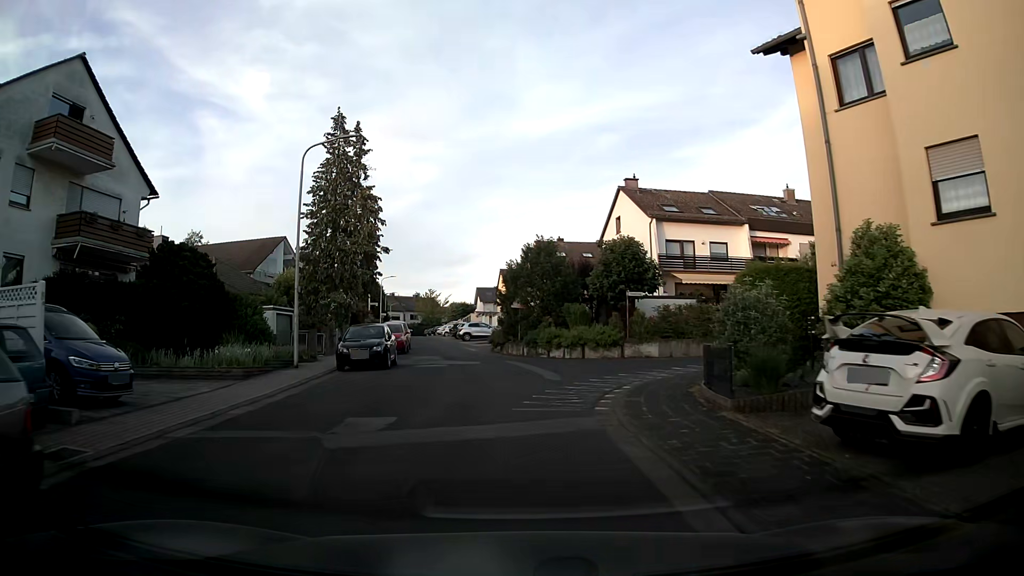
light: Day
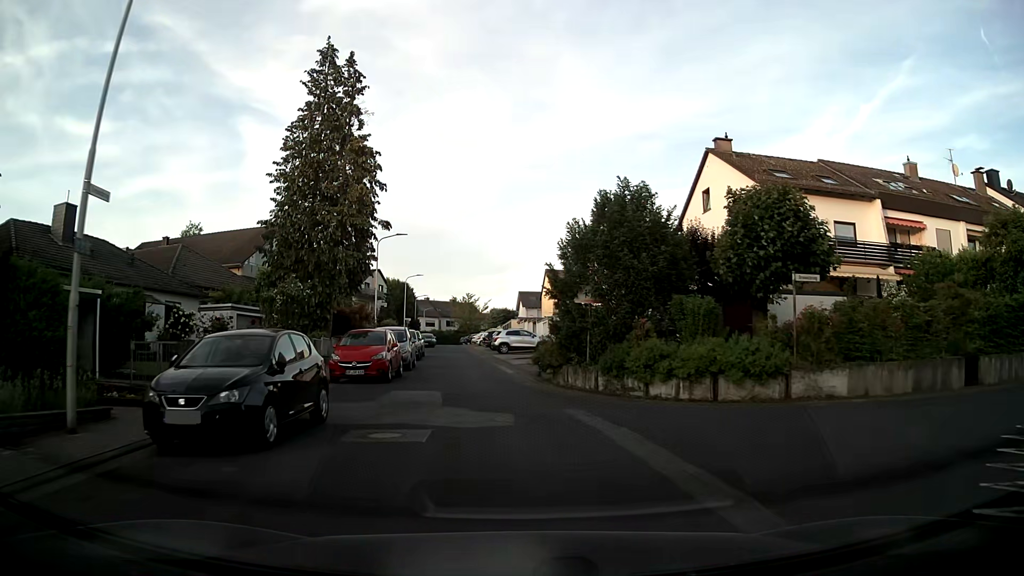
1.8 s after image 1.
(-0.2, +13.6) m; -3°
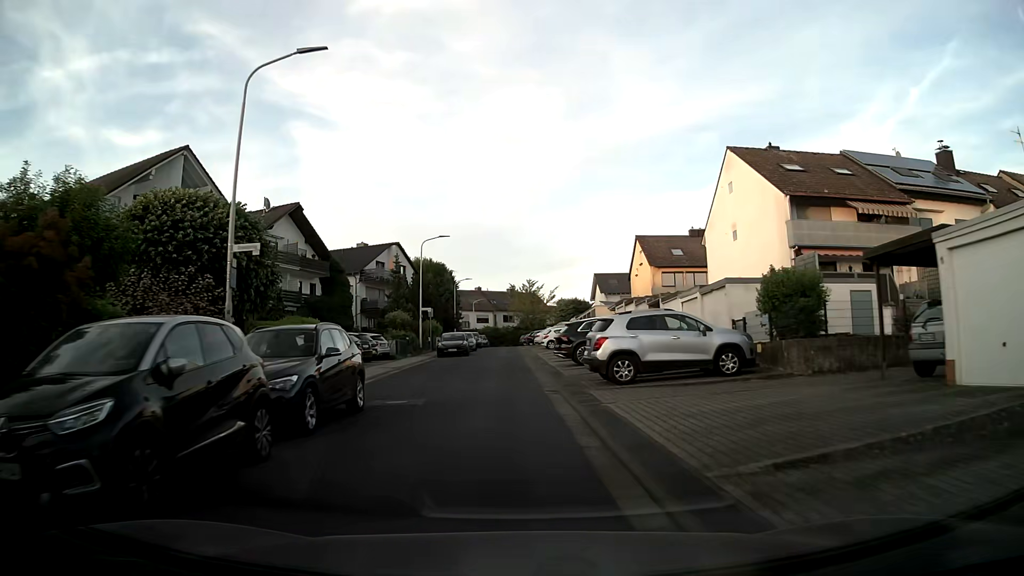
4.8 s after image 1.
(-1.5, +30.4) m; -5°
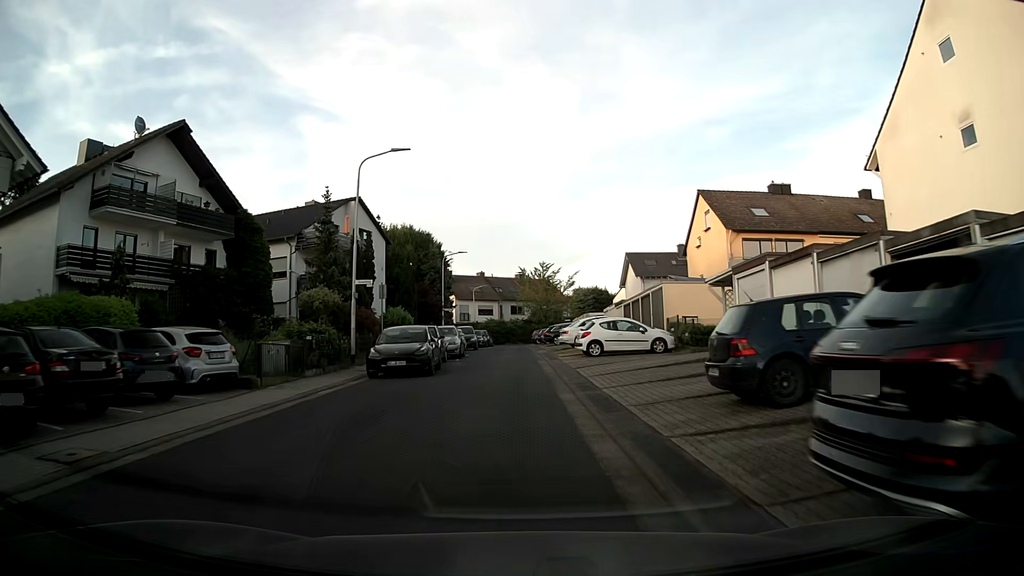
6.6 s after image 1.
(-0.5, +21.3) m; -1°
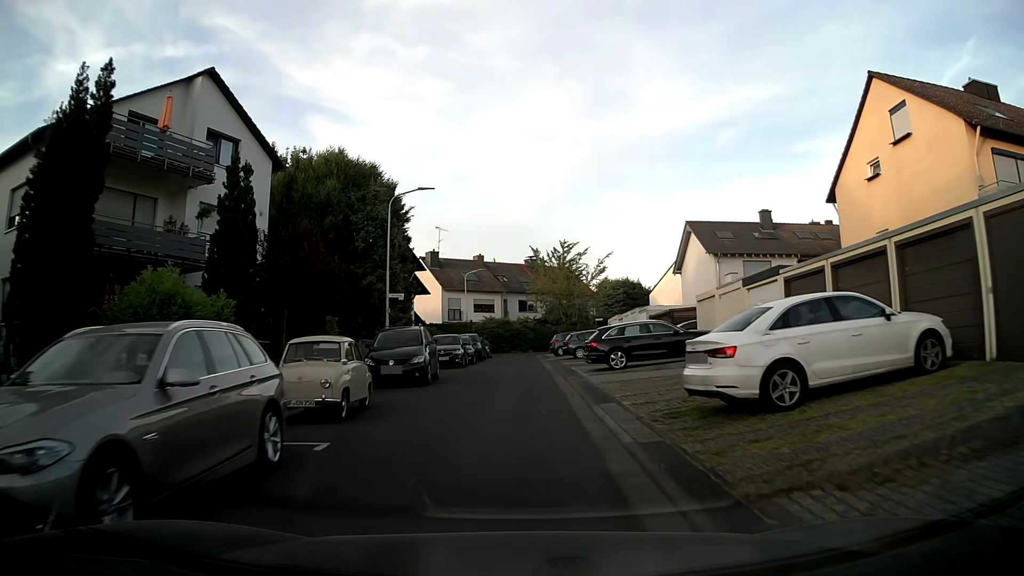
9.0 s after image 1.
(-0.1, +25.6) m; -1°
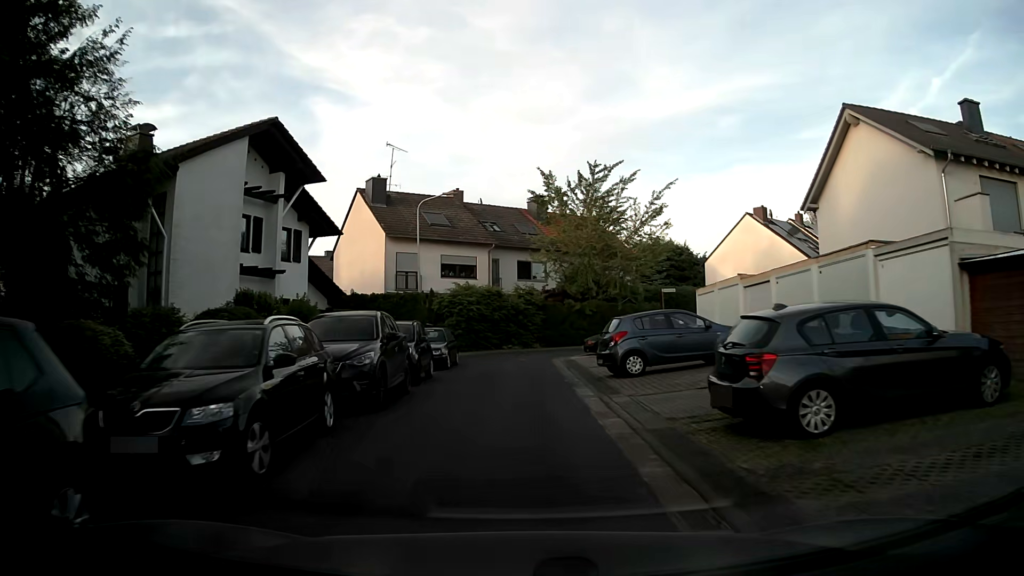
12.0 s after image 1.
(0.0, +28.4) m; -1°
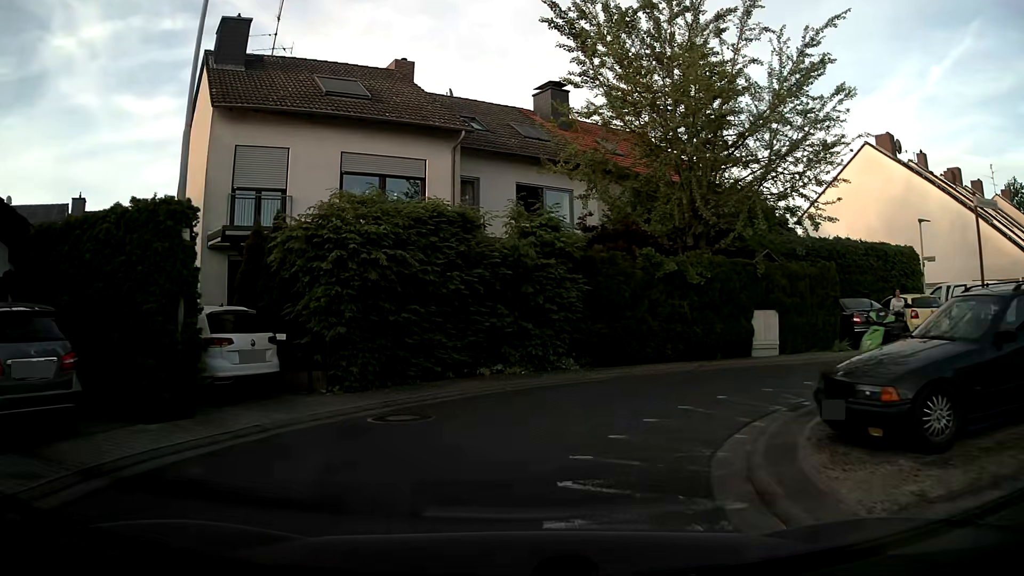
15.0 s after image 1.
(+0.2, +22.9) m; 0°
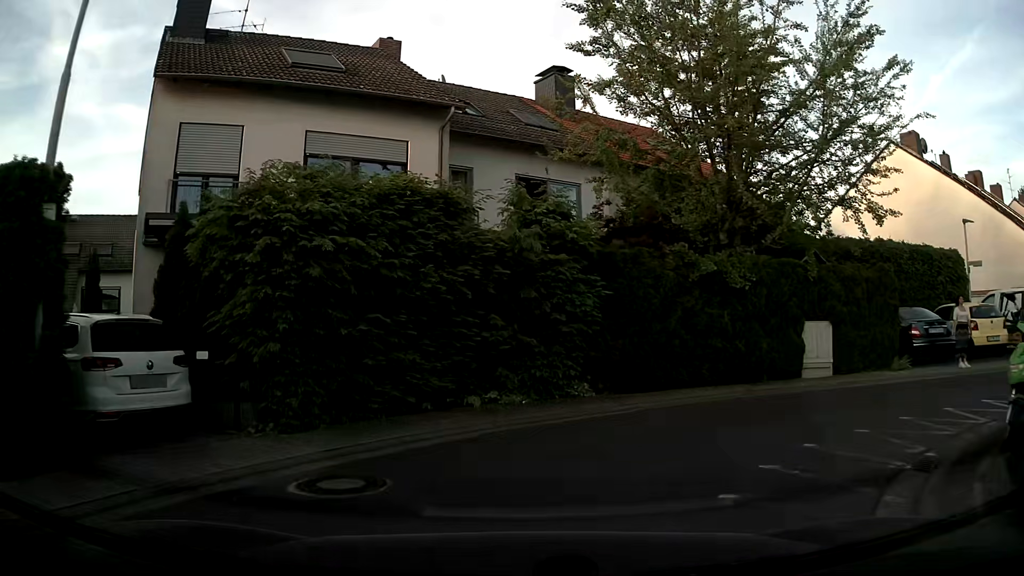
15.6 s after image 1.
(+0.1, +3.1) m; +1°
